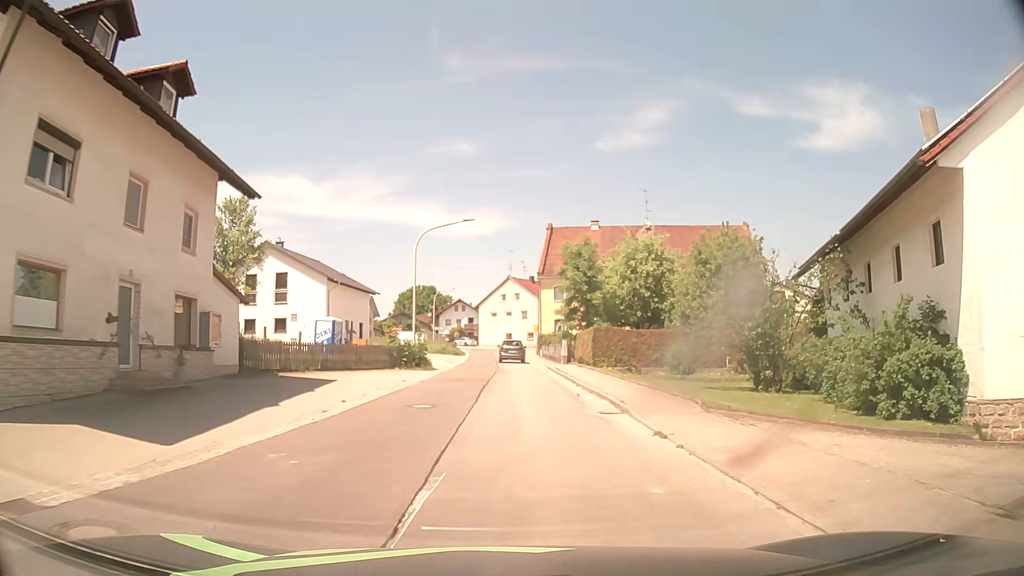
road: tertiary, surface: asphalt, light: Day
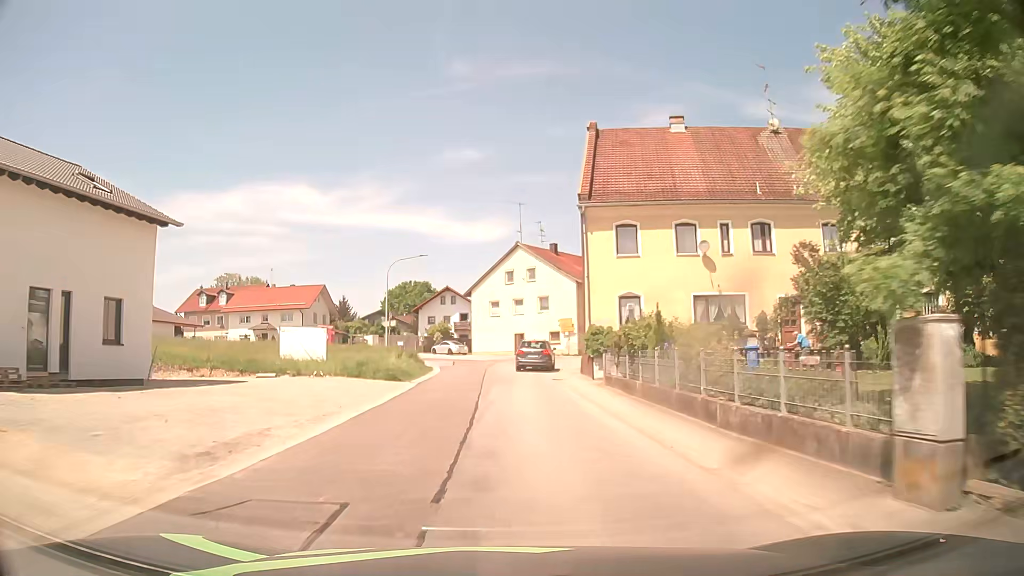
(+0.4, +37.5) m; 0°
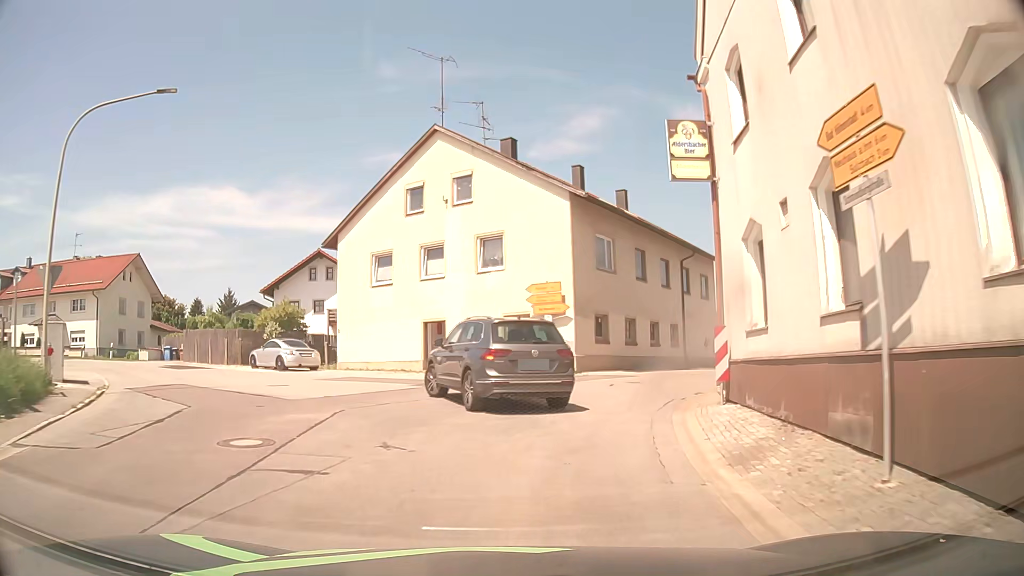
(+0.7, +33.0) m; +7°
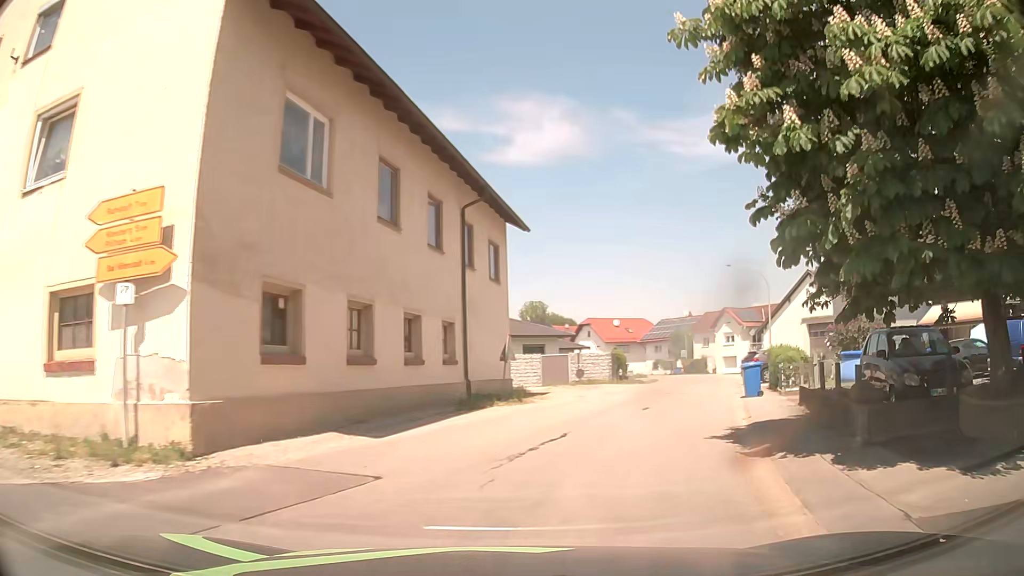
(+2.1, +15.7) m; +19°
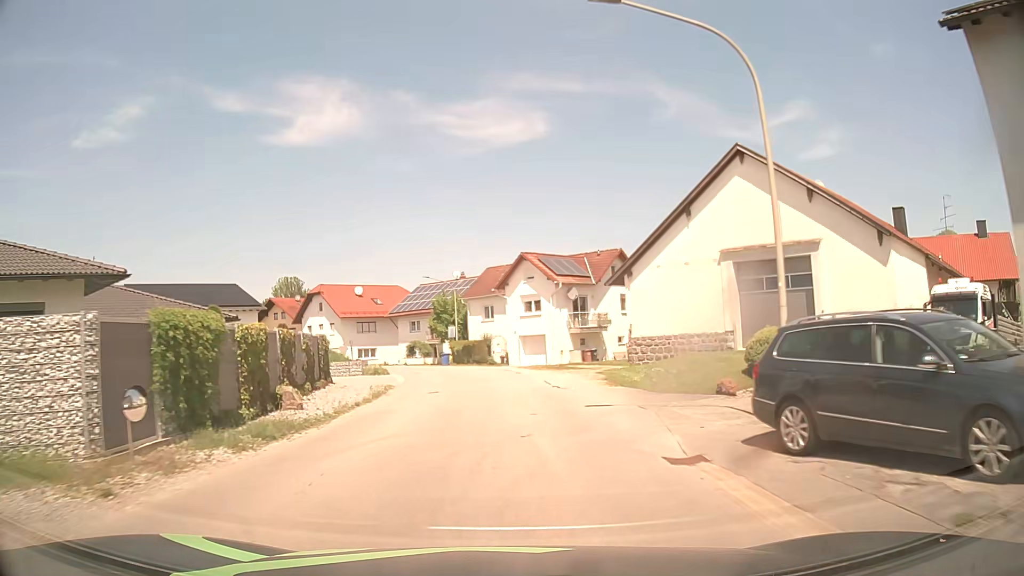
(+9.1, +31.9) m; +21°
(0, +10) (0, +20) (-1, +30) (-3, +40) (-6, +49) (-10, +59) (-15, +67) (-22, +75) (-29, +81) (-37, +87) m
